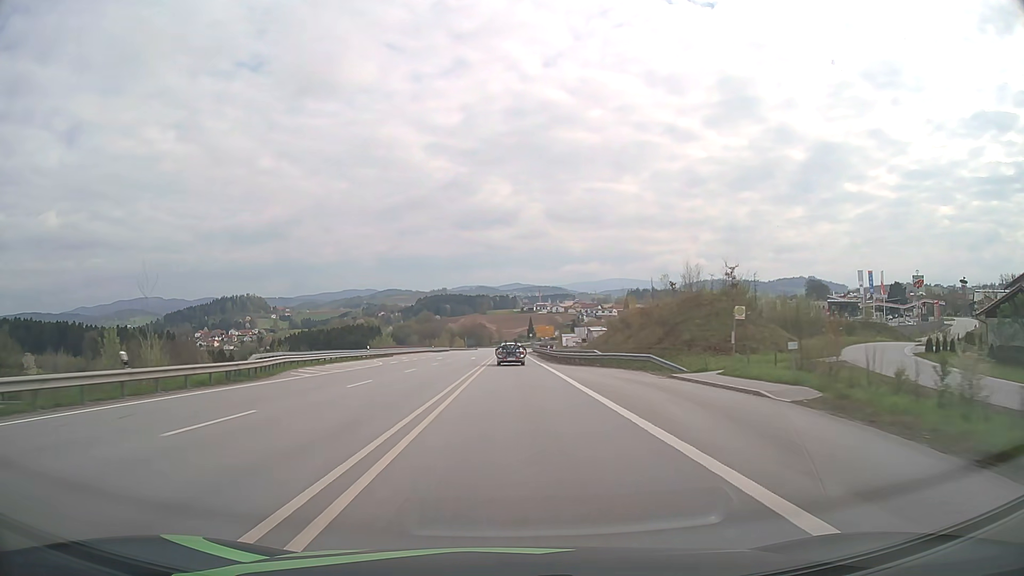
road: primary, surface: asphalt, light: Day
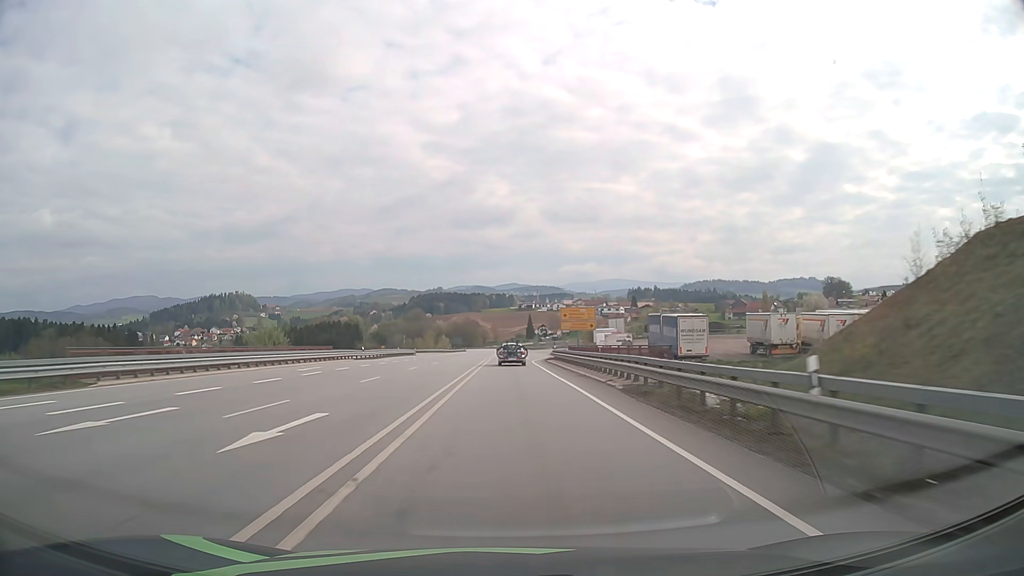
(+0.1, +57.5) m; 0°
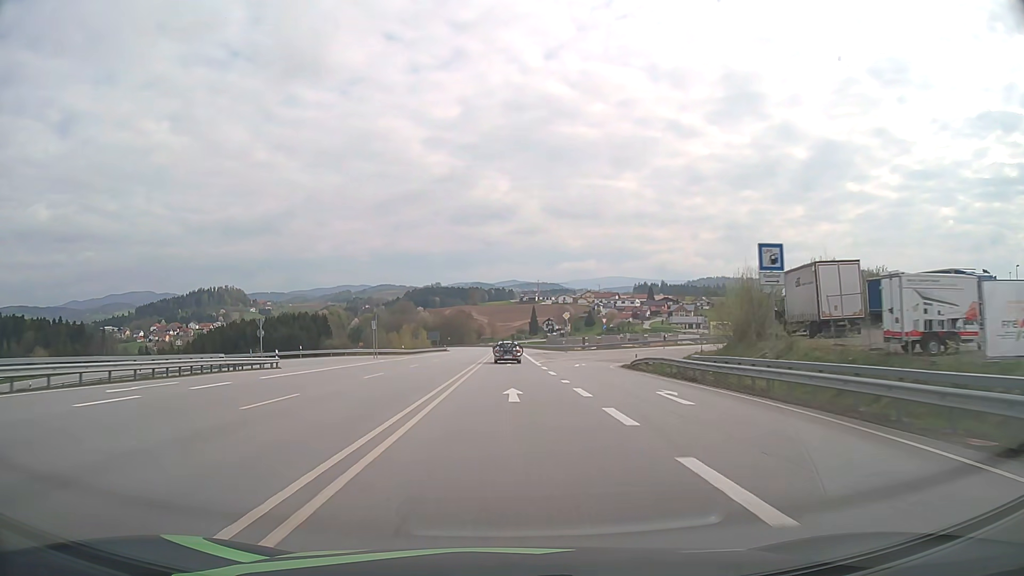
(0.0, +70.9) m; 0°
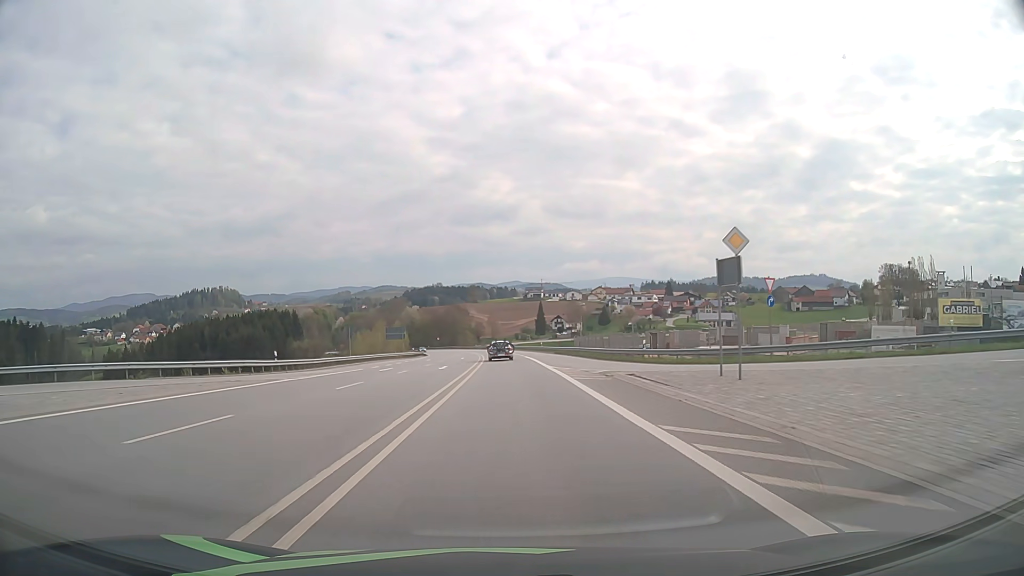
(-0.2, +52.6) m; 0°
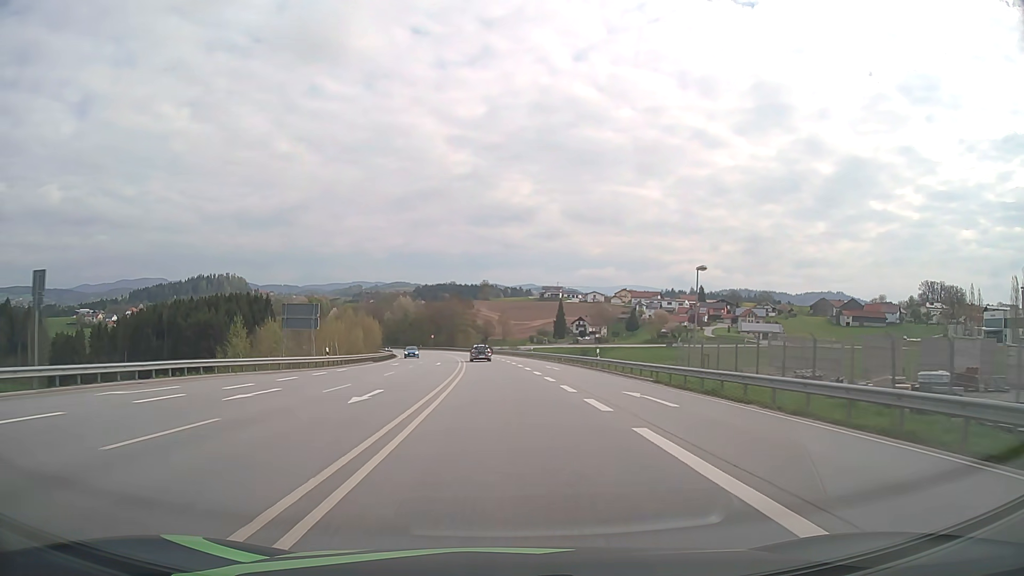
(-0.2, +48.4) m; -1°
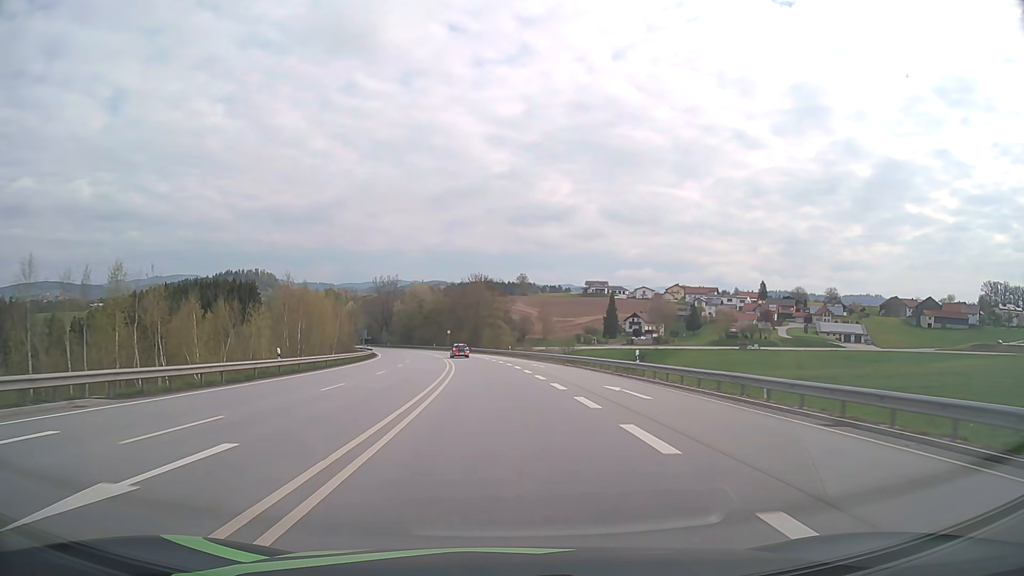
(-1.1, +47.7) m; -3°
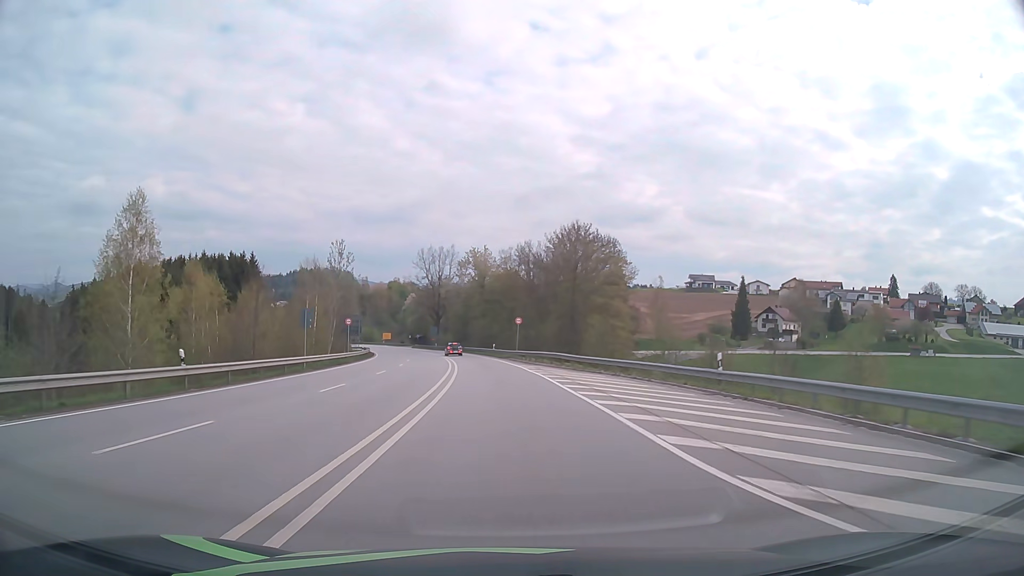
(-3.4, +61.3) m; -7°
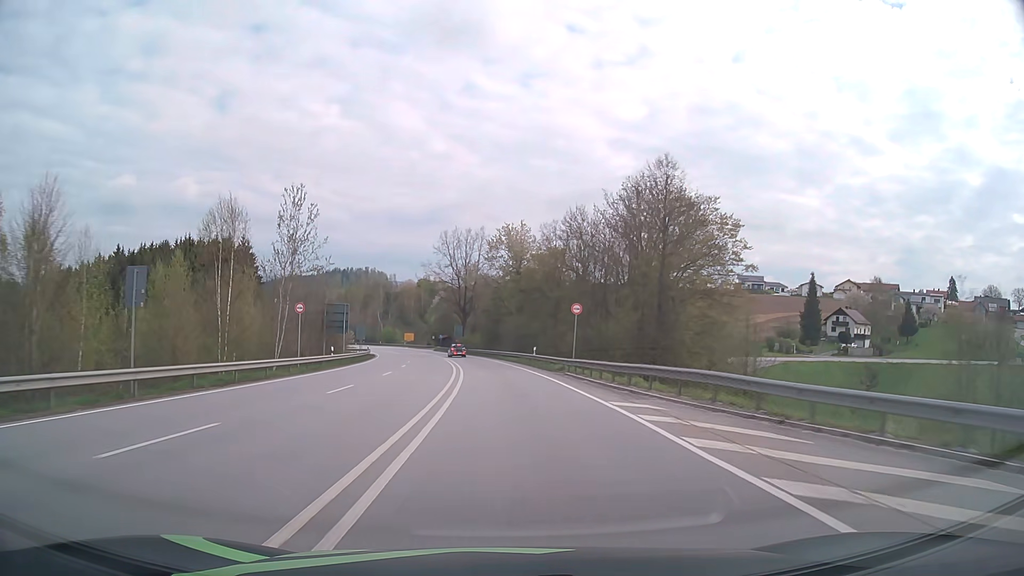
(-0.8, +24.6) m; -3°
(0, +10) (0, +20) (-1, +30) (-1, +40) (-2, +50) (-3, +60) (-4, +70) (-6, +80) (-8, +90) (-10, +99) m
